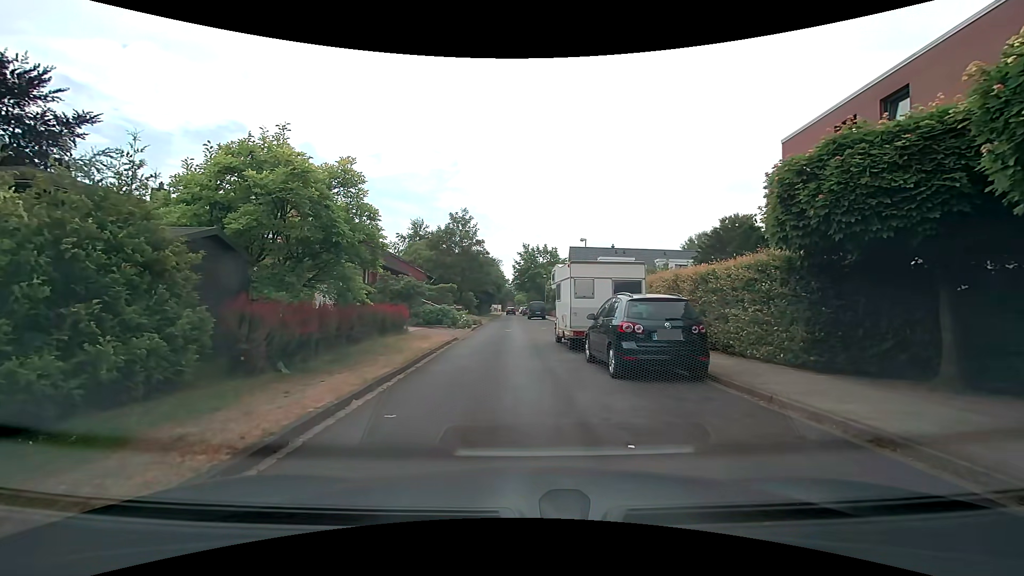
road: residential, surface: asphalt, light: Day
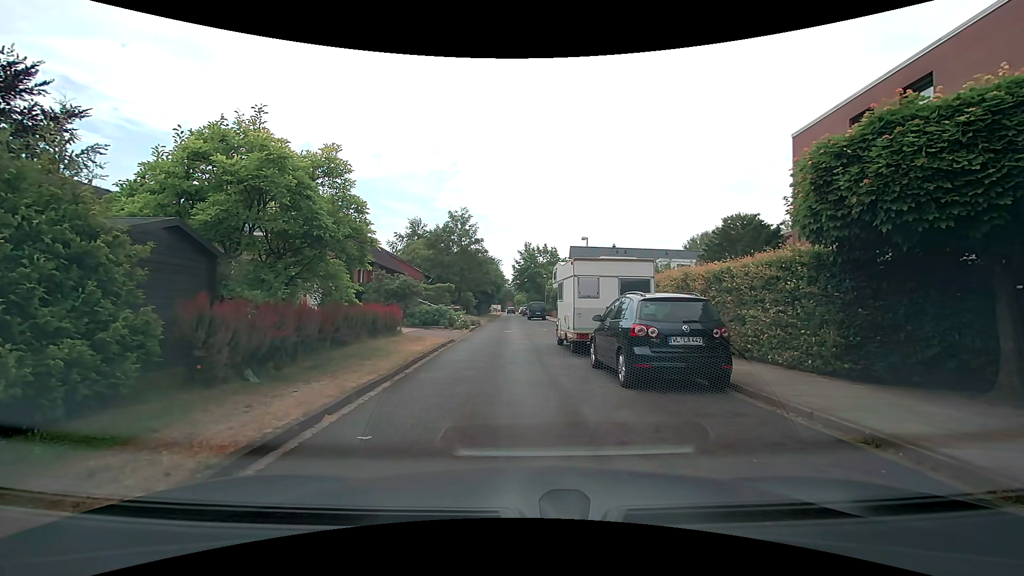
(0.0, +1.1) m; 0°
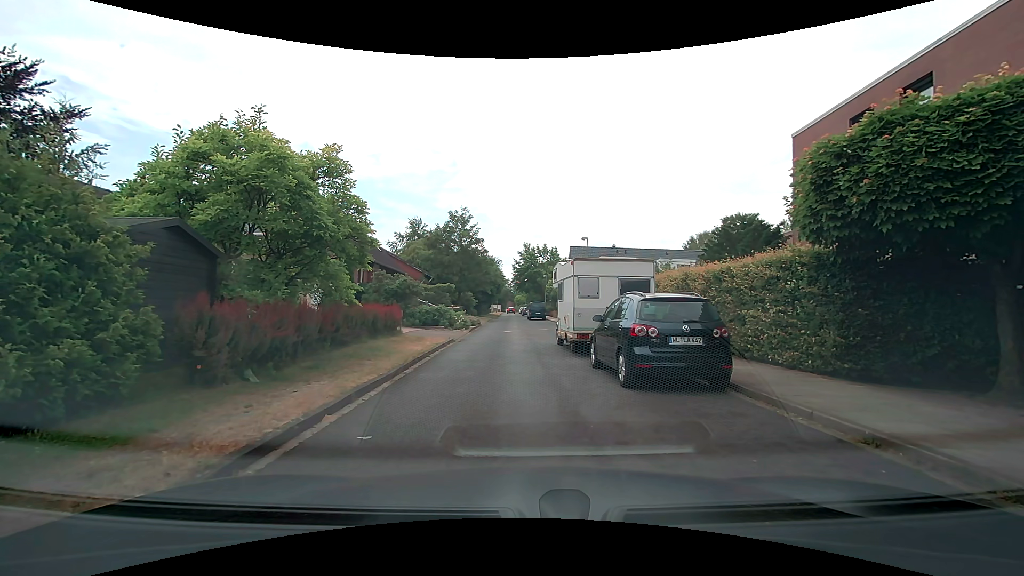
(0.0, 0.0) m; 0°
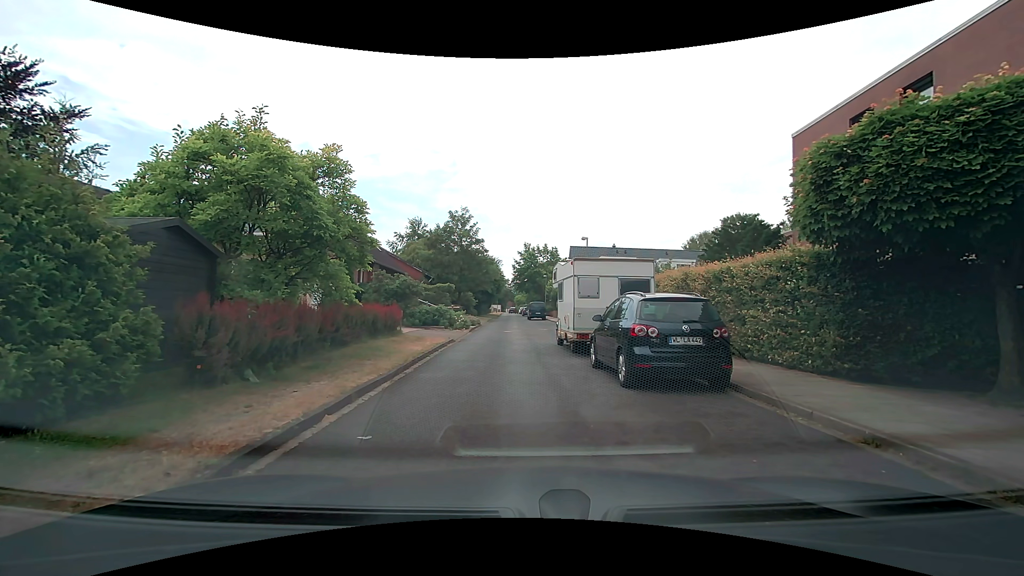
(0.0, 0.0) m; 0°
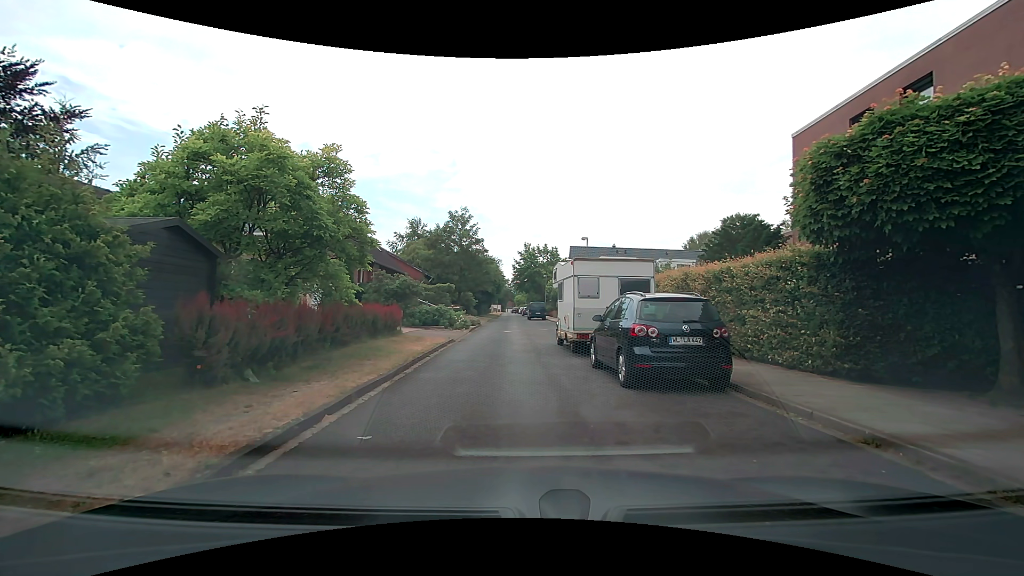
(0.0, 0.0) m; 0°
